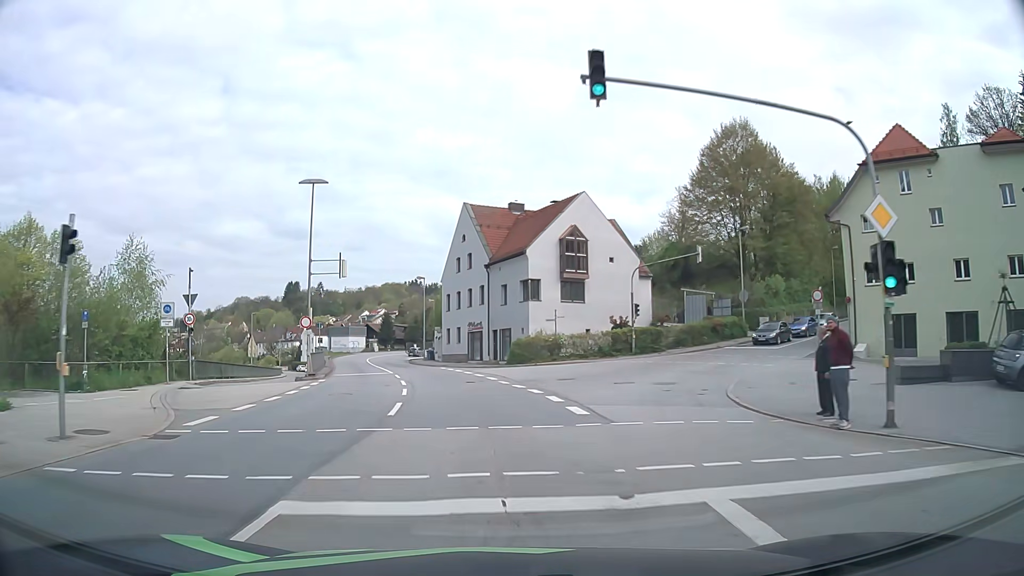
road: primary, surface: asphalt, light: Day
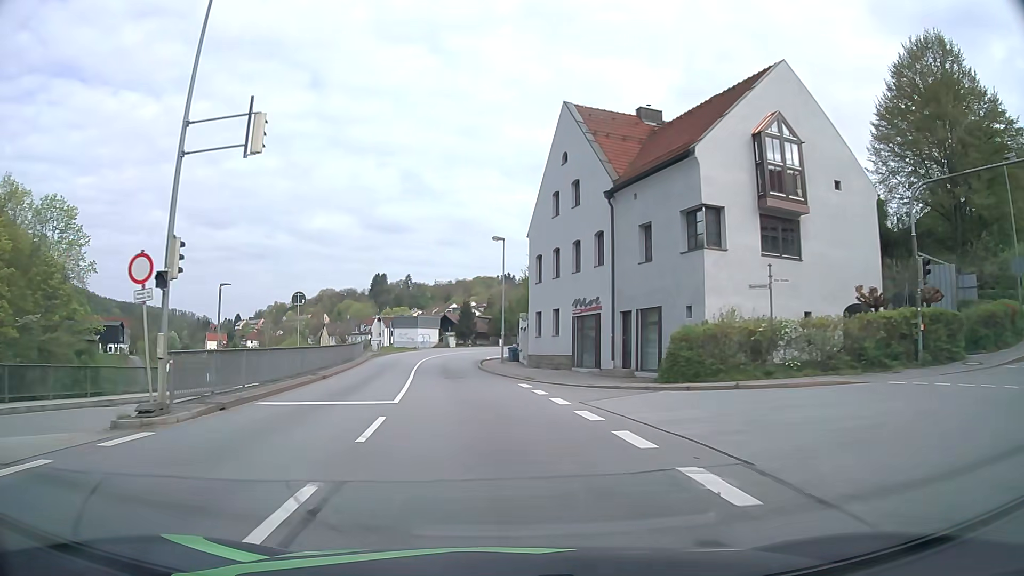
(-1.7, +22.4) m; -8°
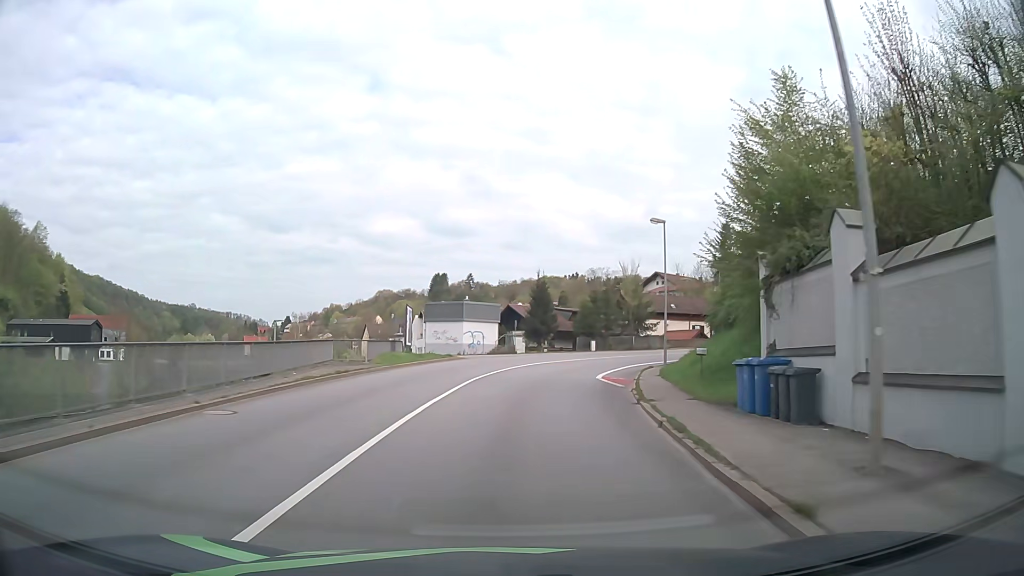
(-3.3, +37.7) m; -5°
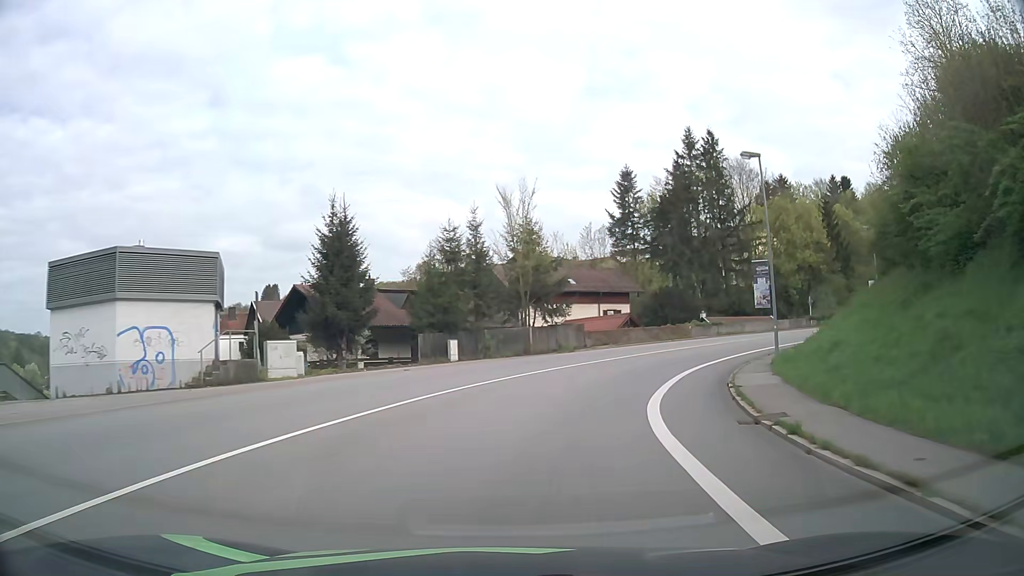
(+3.3, +37.9) m; +13°
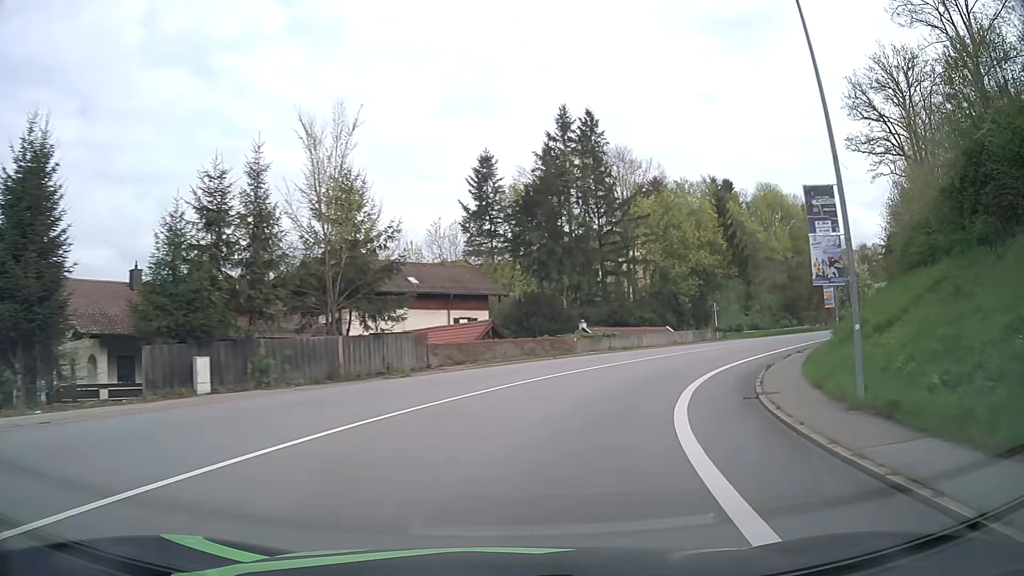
(+1.5, +15.0) m; +13°
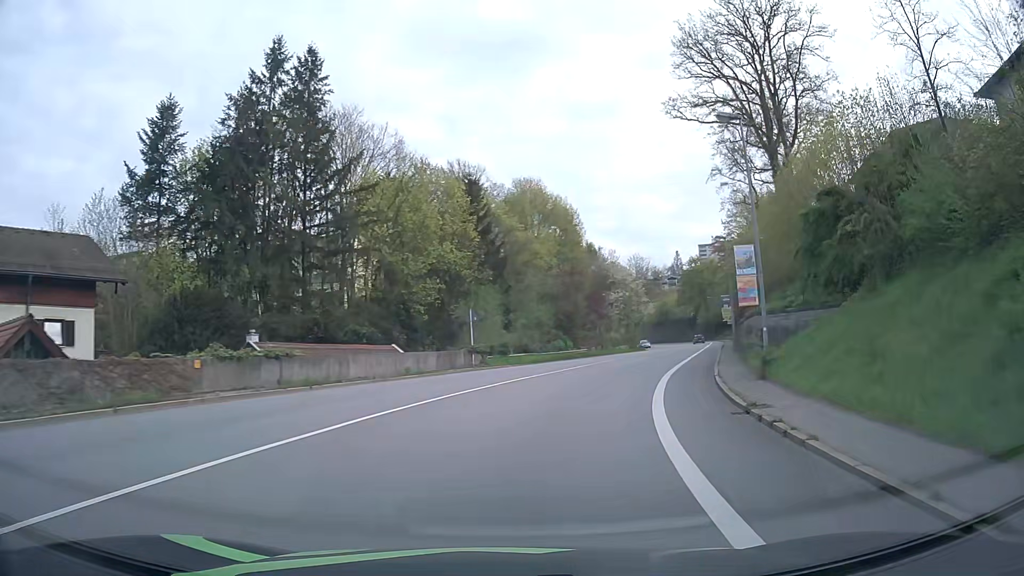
(+4.5, +21.6) m; +24°
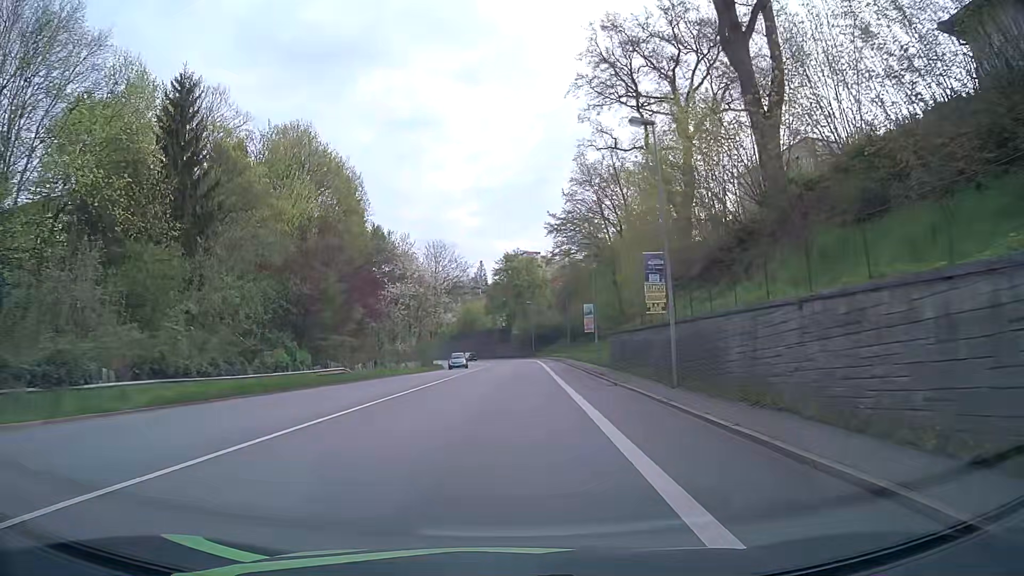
(+5.4, +28.8) m; +17°
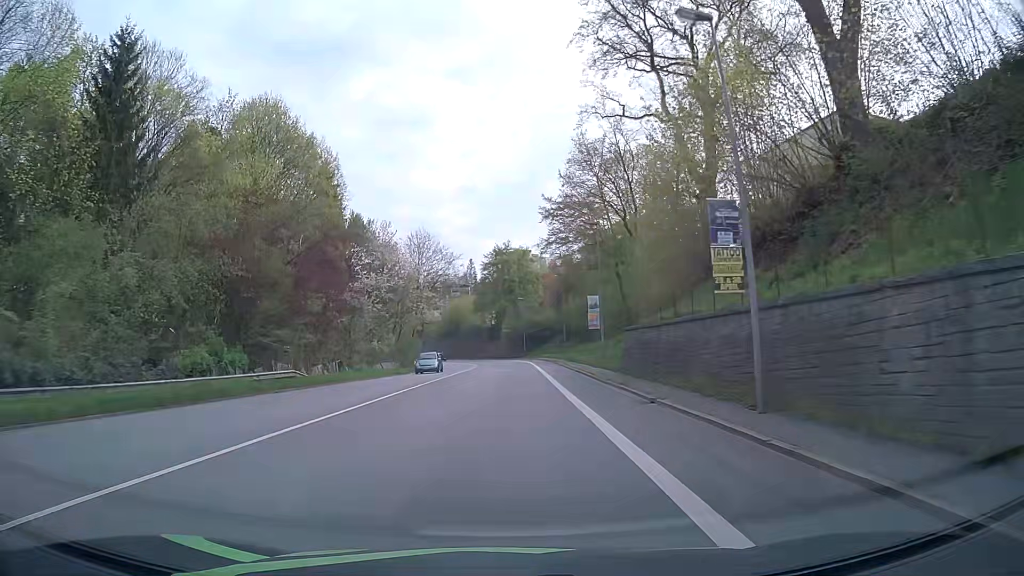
(+0.1, +7.5) m; +1°
(0, +10) (0, +20) (0, +30) (+1, +40) (+1, +50) (+1, +60) (+1, +70) (0, +80) (-1, +90) (-4, +100) m
